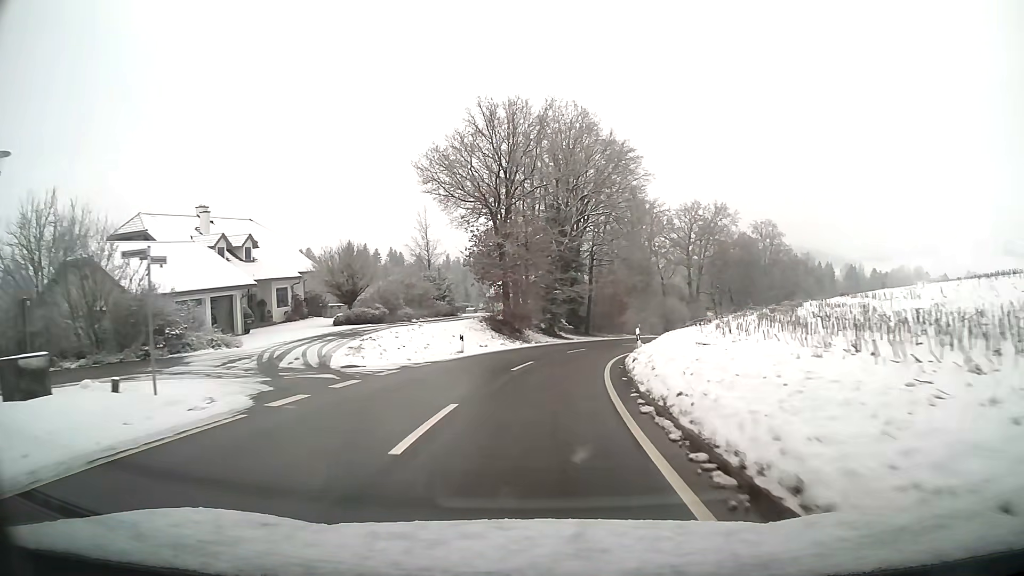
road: tertiary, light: Day
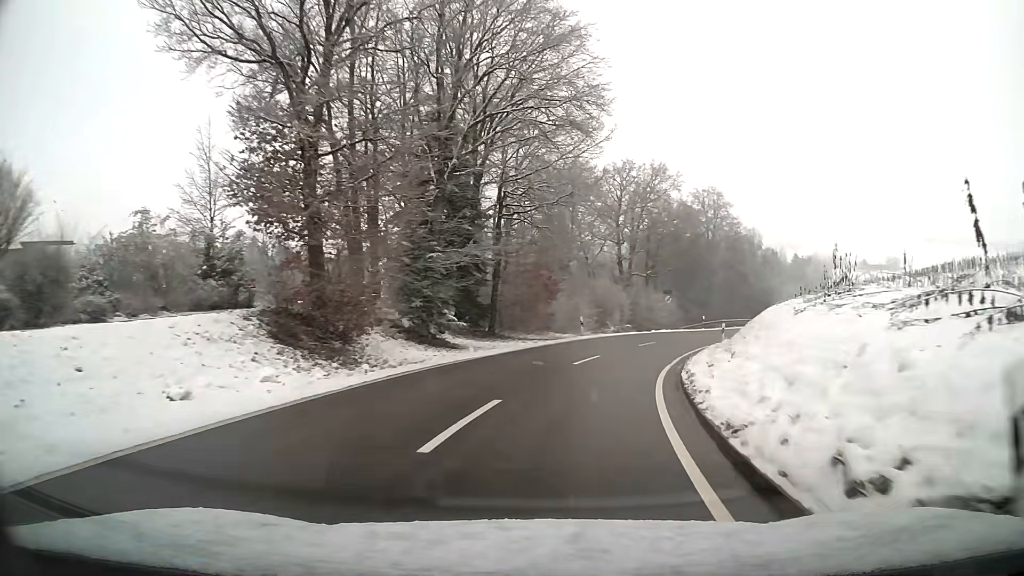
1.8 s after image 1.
(+1.7, +23.3) m; +10°
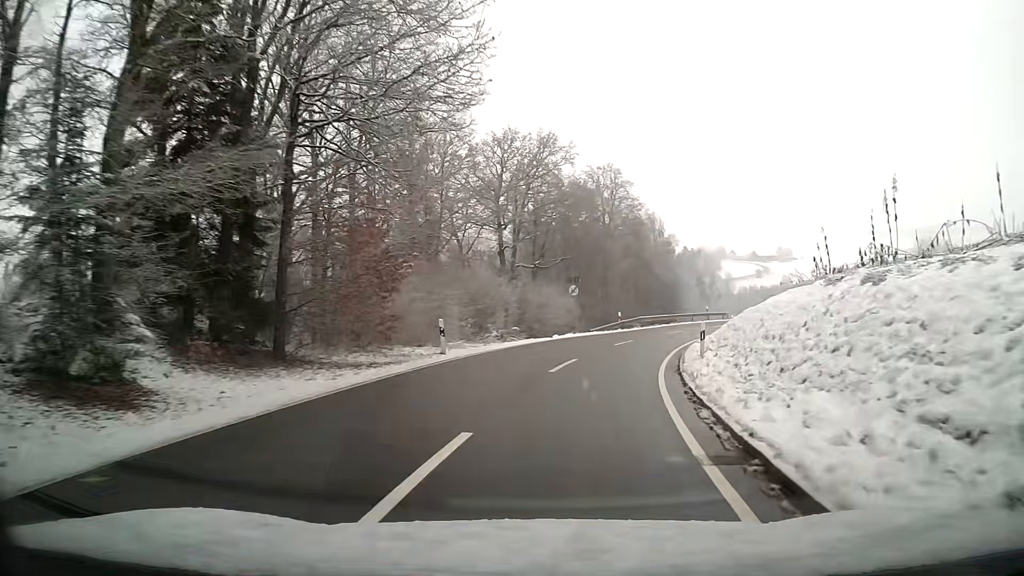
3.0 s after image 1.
(+1.3, +14.8) m; +10°
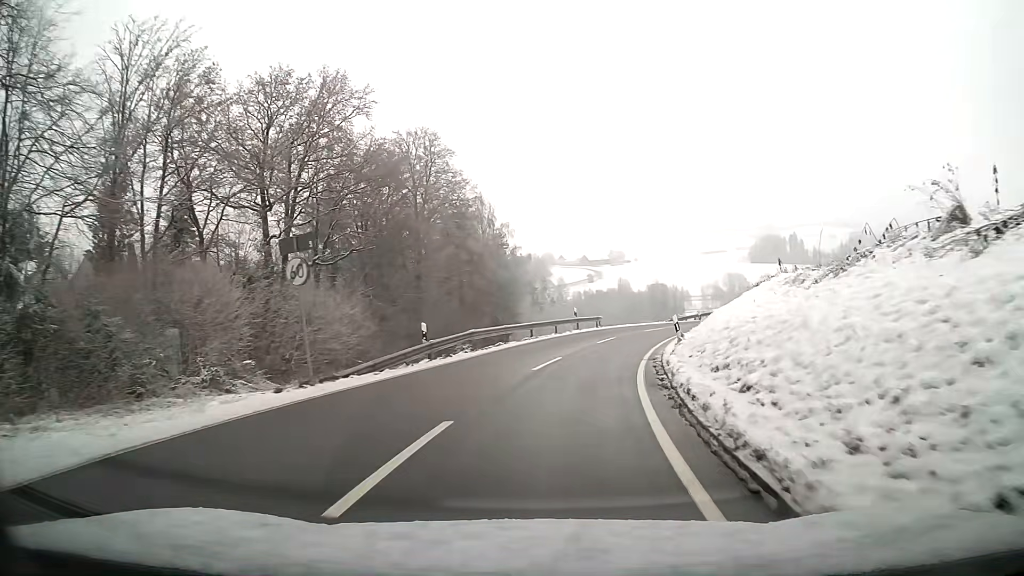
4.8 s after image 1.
(+3.0, +22.4) m; +14°
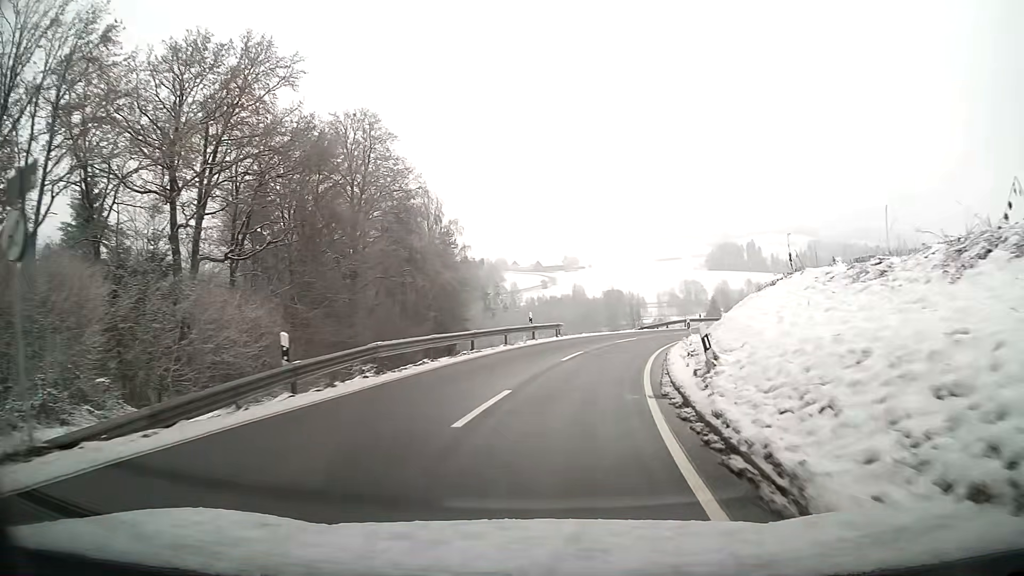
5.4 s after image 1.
(+0.3, +7.7) m; +4°
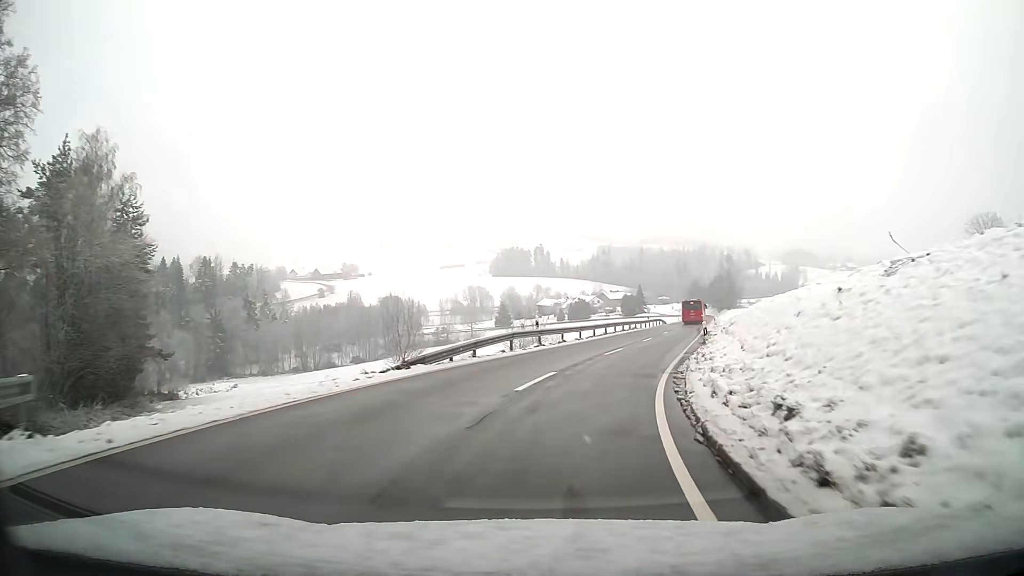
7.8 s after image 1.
(+5.1, +30.9) m; +19°
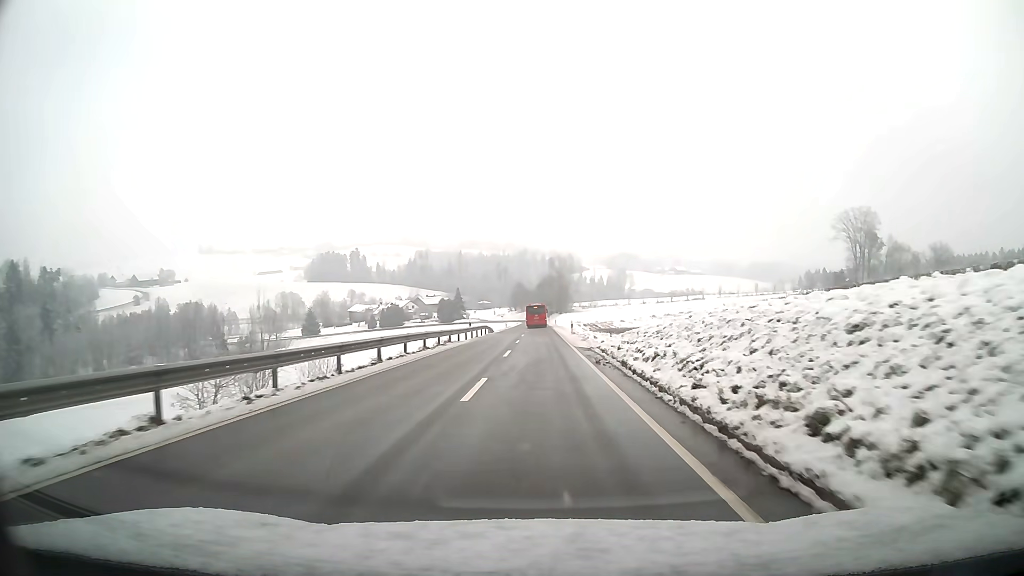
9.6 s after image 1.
(+3.3, +24.5) m; +13°
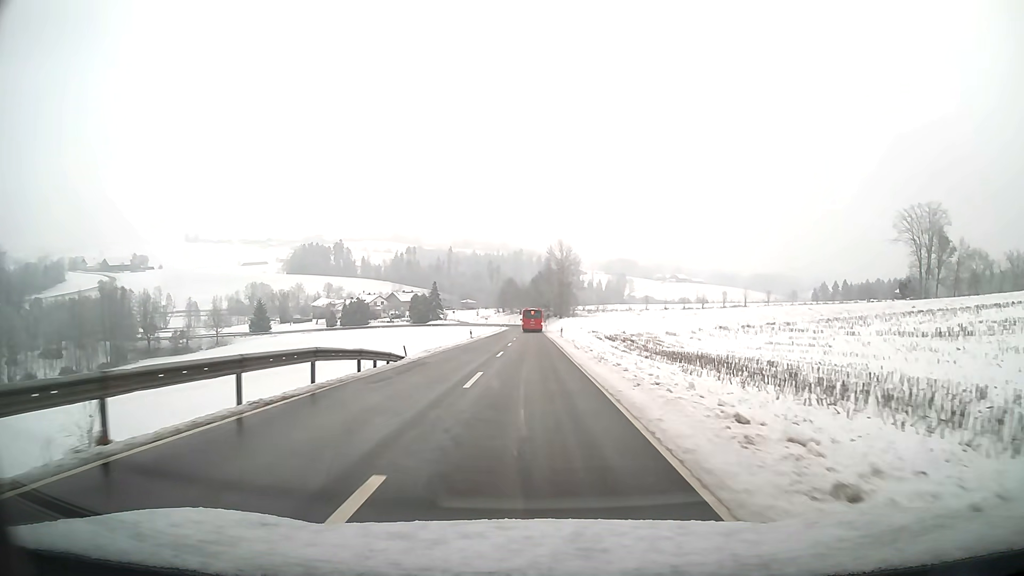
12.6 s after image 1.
(+0.6, +45.3) m; +1°
